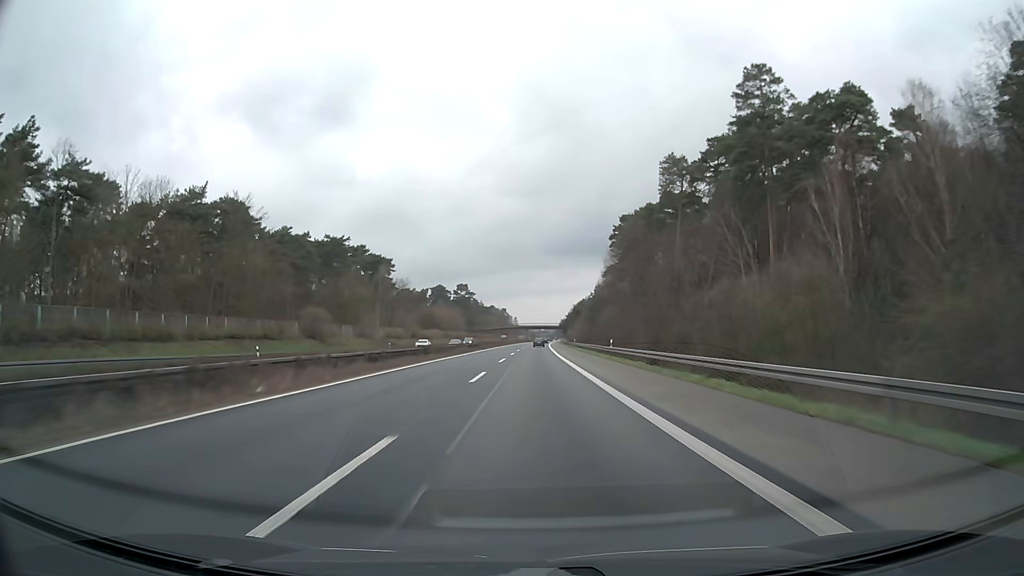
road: motorway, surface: asphalt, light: Day
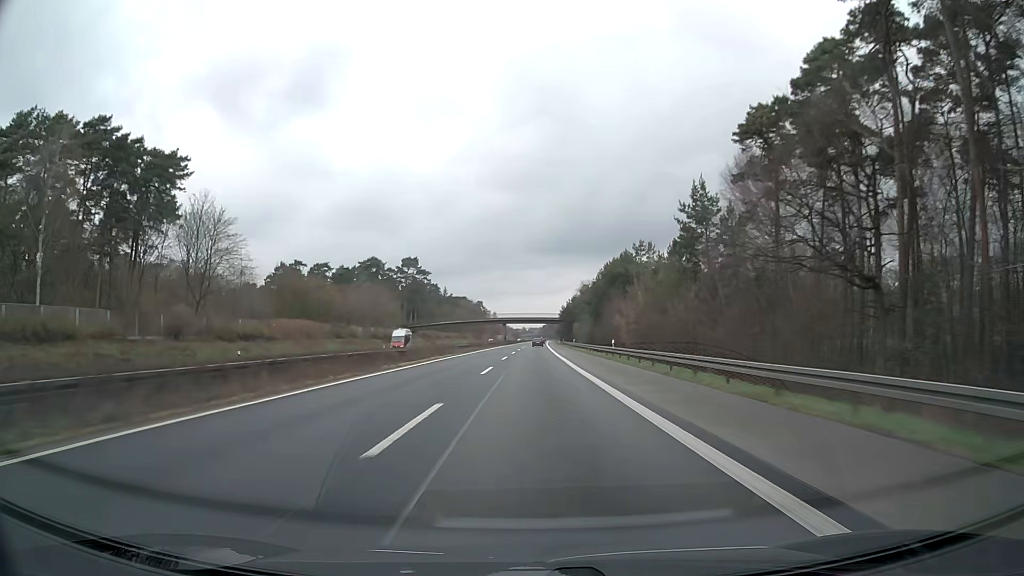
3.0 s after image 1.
(+1.6, +103.2) m; +1°
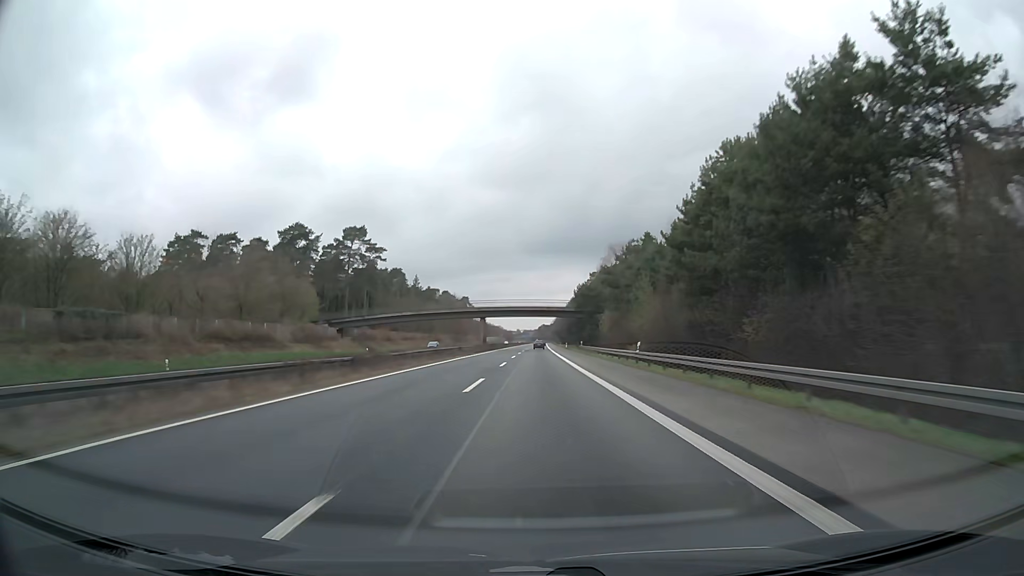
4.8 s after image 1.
(+0.3, +61.9) m; +1°
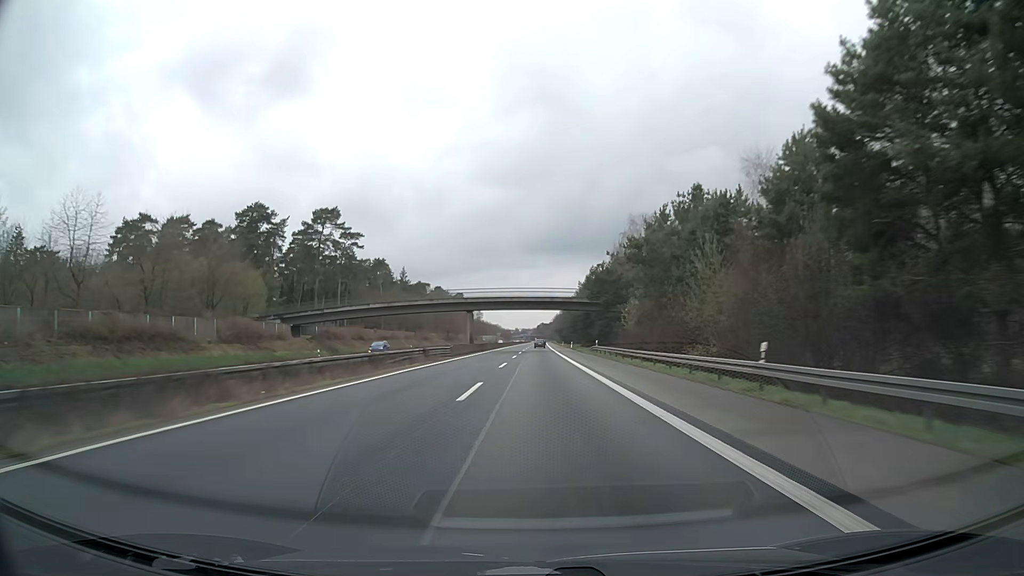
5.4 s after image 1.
(0.0, +20.7) m; 0°
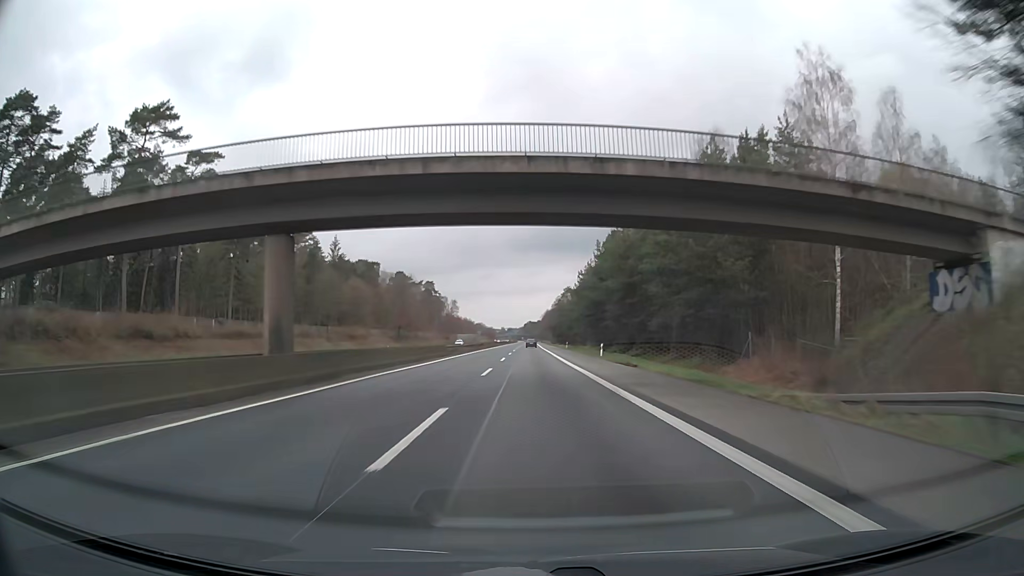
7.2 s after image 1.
(+0.5, +61.9) m; +1°
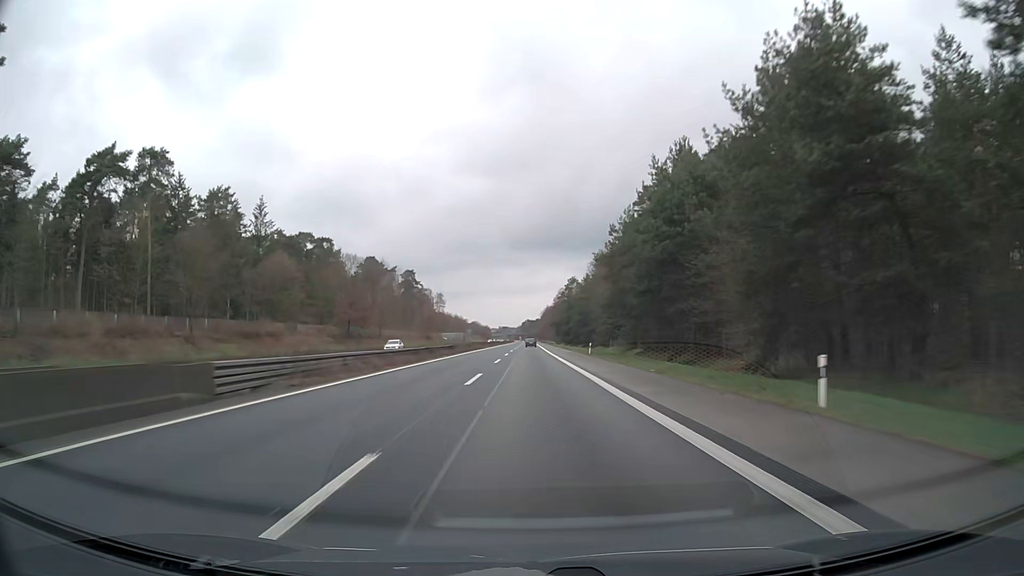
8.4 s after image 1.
(+0.1, +41.3) m; 0°
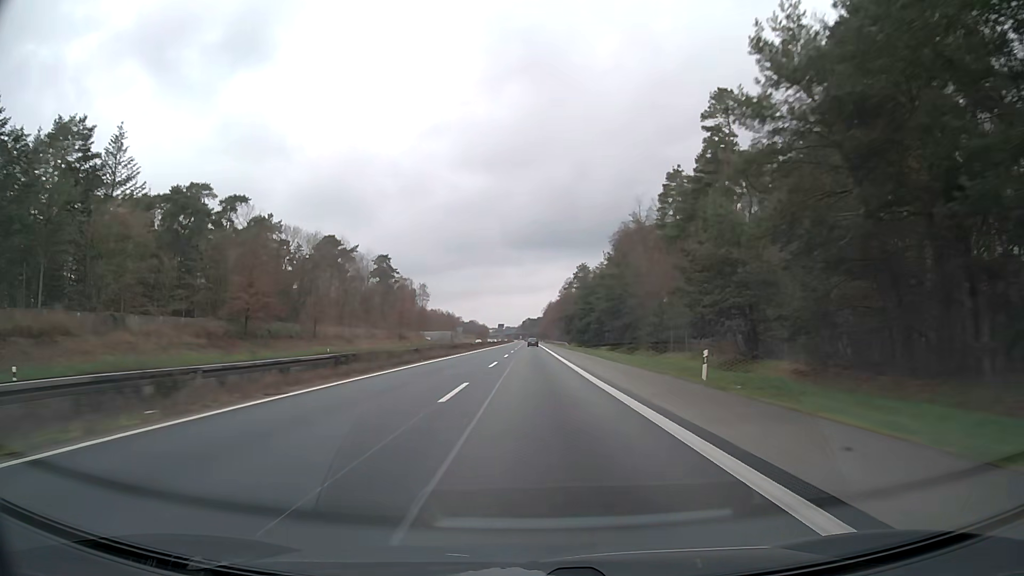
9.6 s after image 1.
(-0.1, +41.3) m; 0°
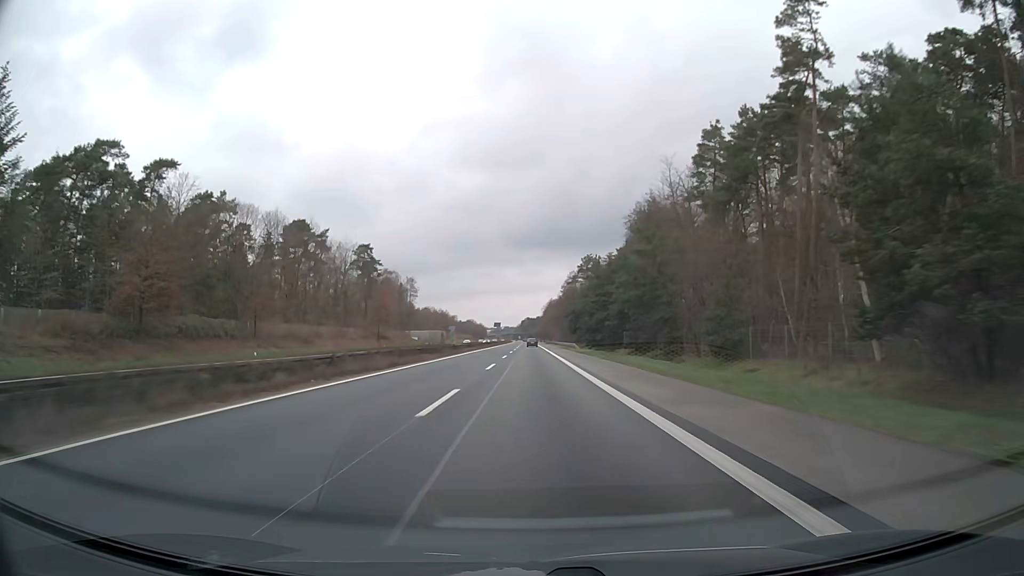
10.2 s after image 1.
(0.0, +20.6) m; 0°
(0, +10) (0, +20) (0, +30) (0, +40) (0, +50) (0, +60) (0, +70) (0, +80) (0, +90) (0, +100) m
